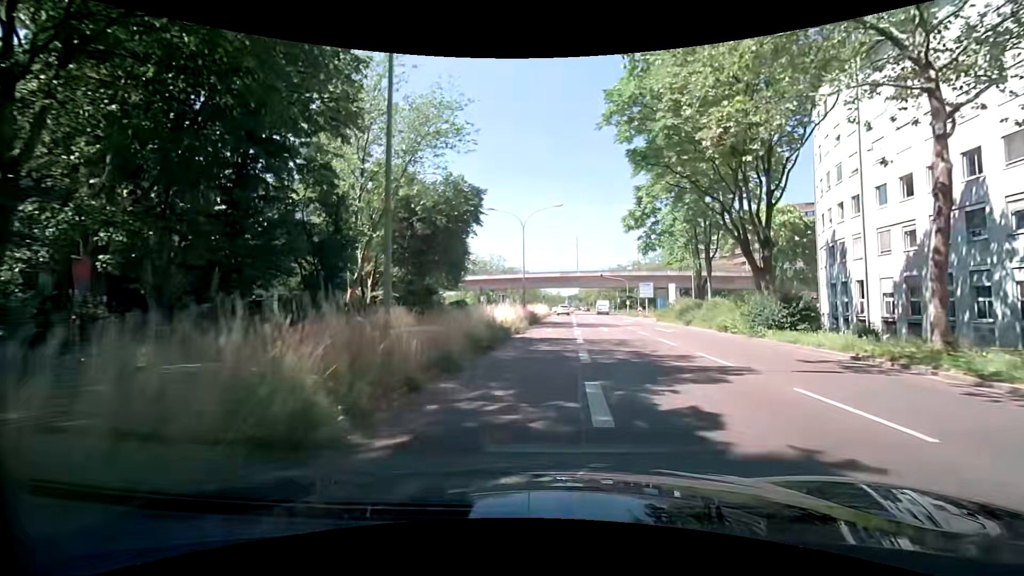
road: secondary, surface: asphalt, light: Day
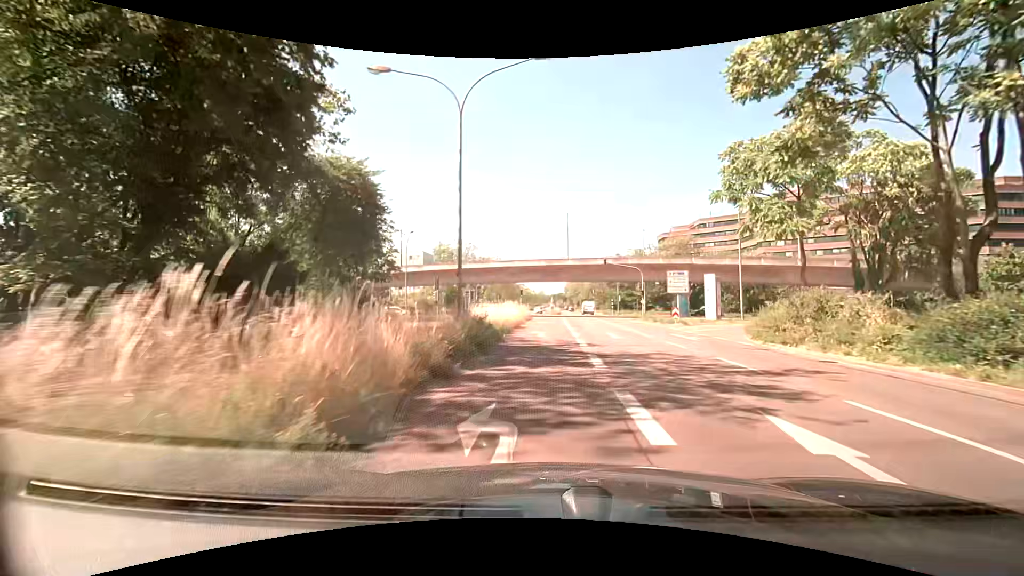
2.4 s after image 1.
(+0.5, +24.7) m; +3°
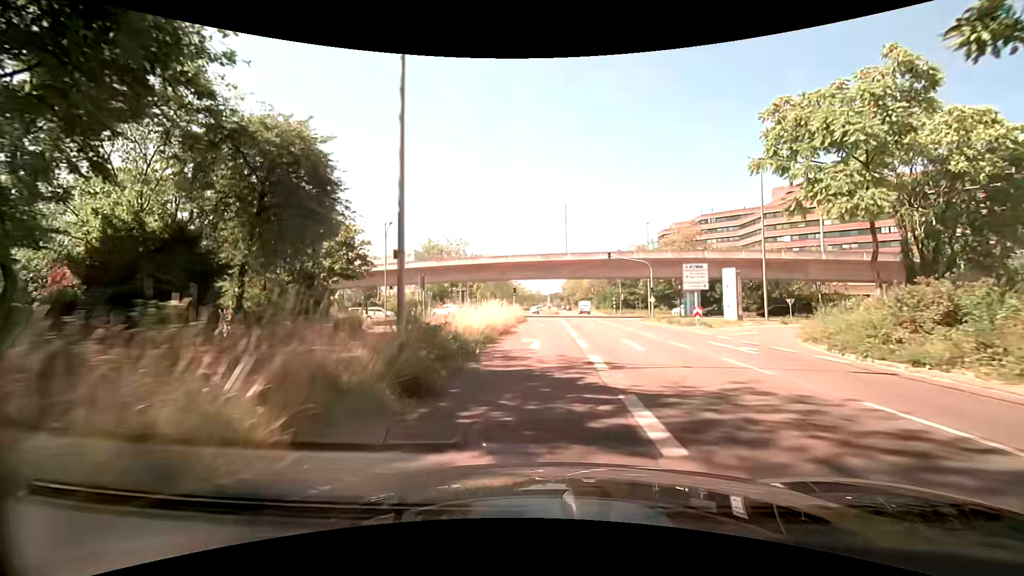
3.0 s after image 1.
(0.0, +6.4) m; -1°
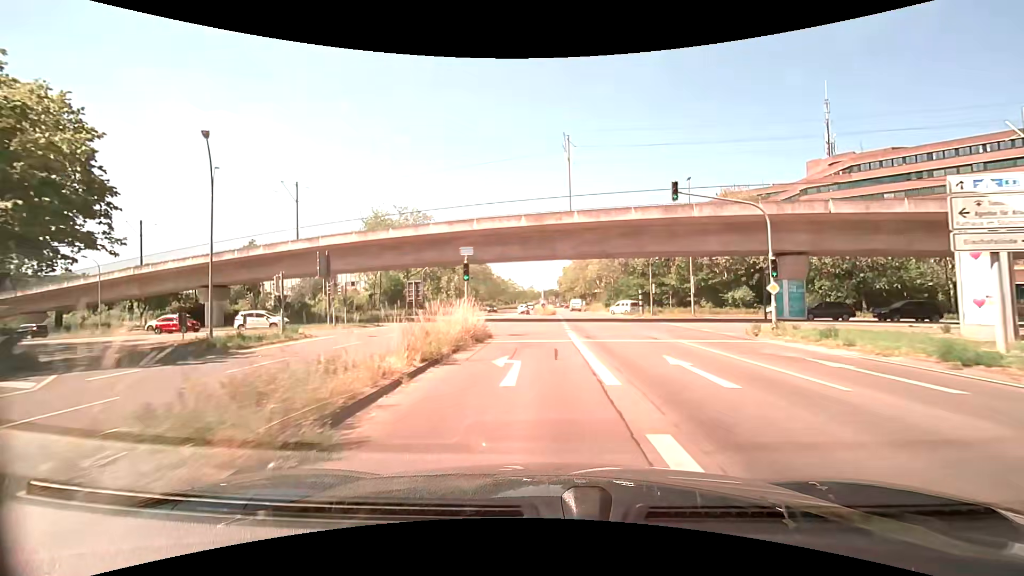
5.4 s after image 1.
(+0.4, +26.3) m; 0°
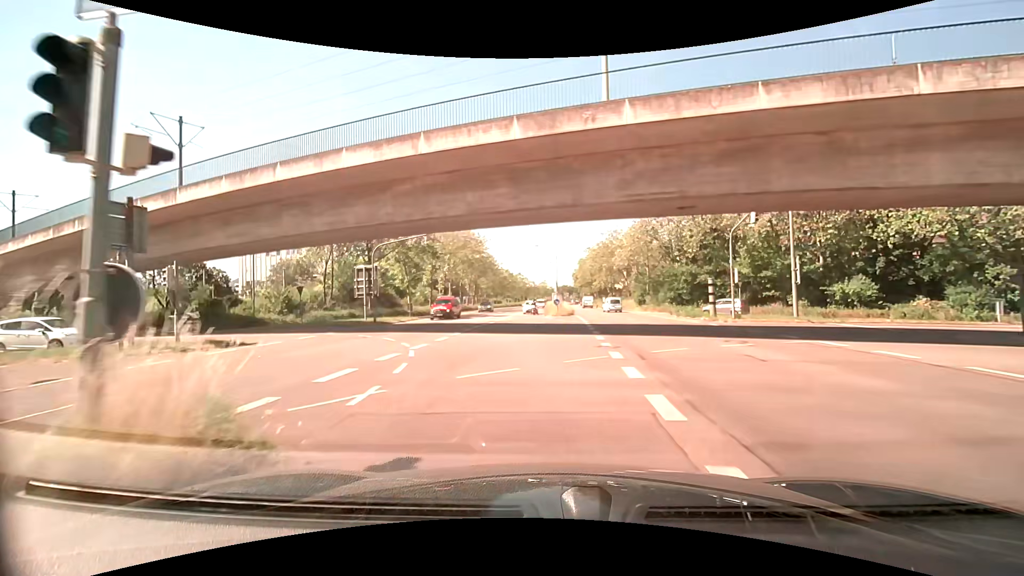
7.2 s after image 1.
(+0.1, +18.8) m; -1°
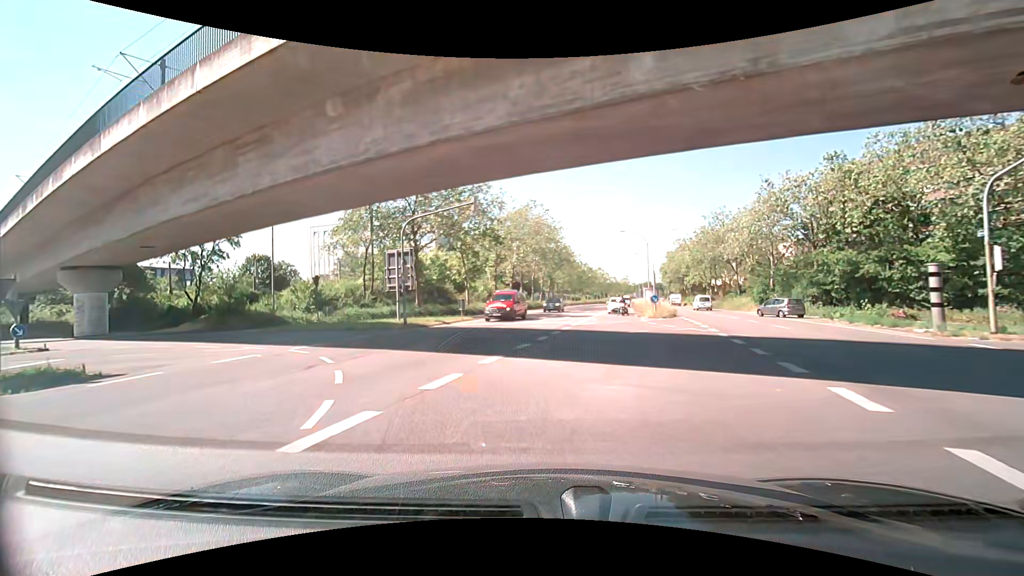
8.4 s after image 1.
(-0.7, +10.6) m; -9°
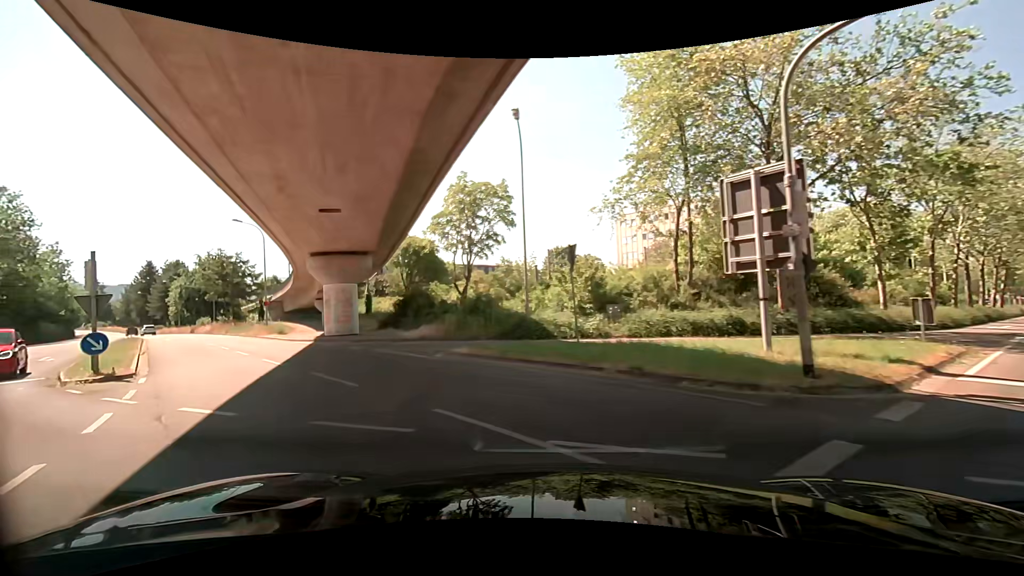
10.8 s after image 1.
(-4.8, +16.7) m; -34°
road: tertiary
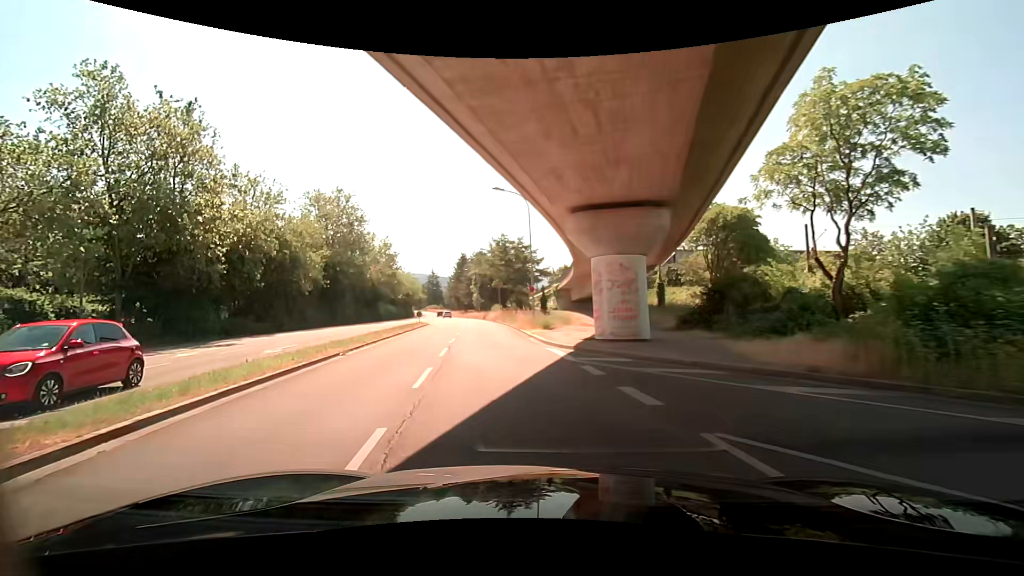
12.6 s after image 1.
(-3.7, +12.2) m; -33°
(-1, +10) (-2, +20) (-3, +30) (-4, +40) (-6, +50) (-7, +60) (-9, +69) (-11, +79) (-13, +89) (-15, +99) m
